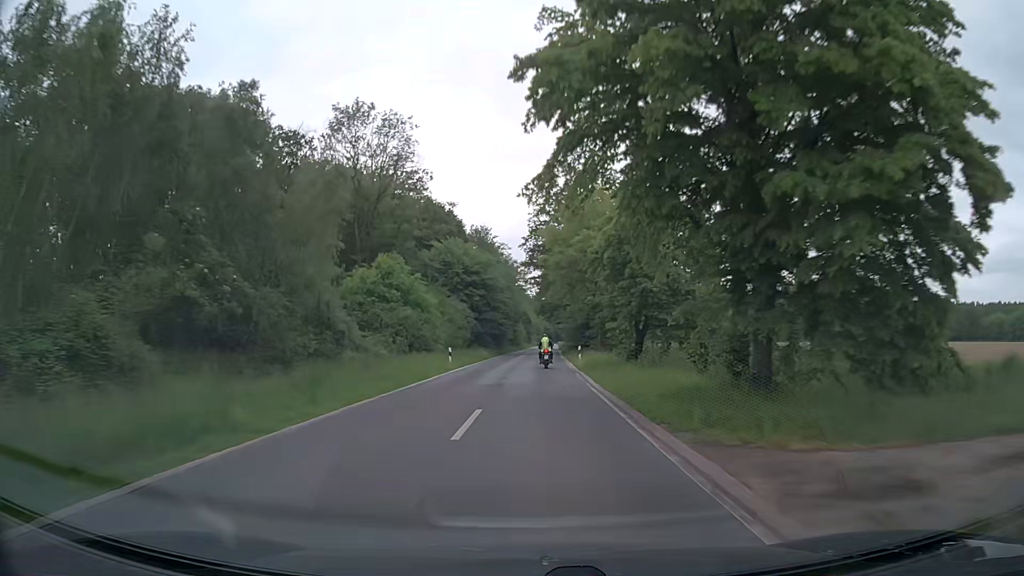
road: secondary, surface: asphalt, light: Day
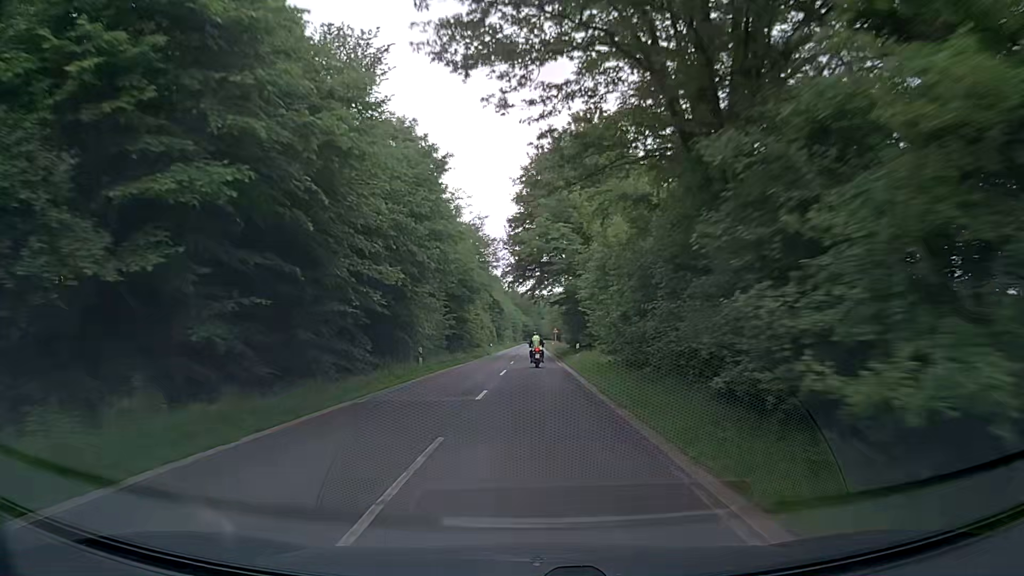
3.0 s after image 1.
(+1.3, +56.3) m; +3°
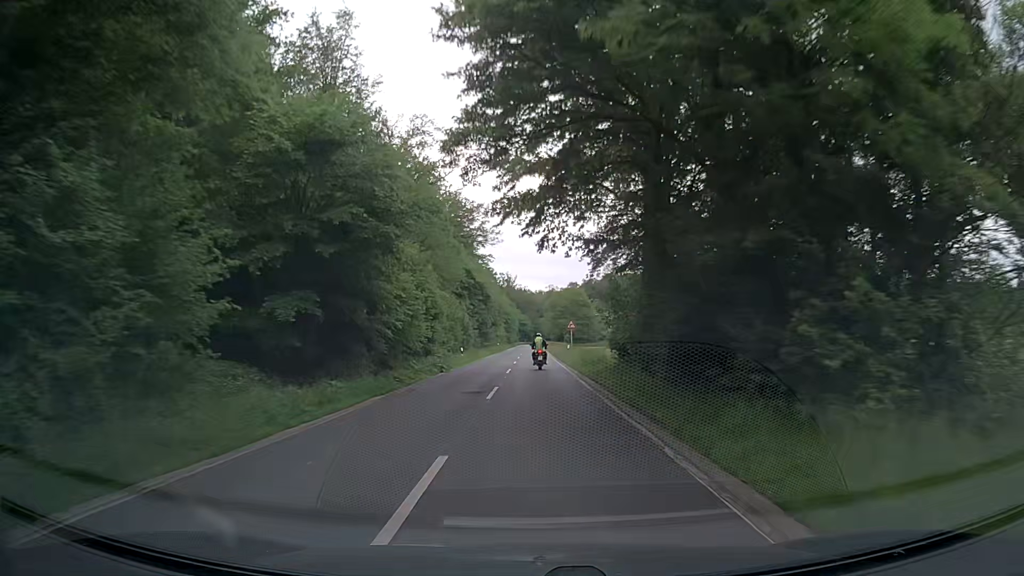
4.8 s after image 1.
(-0.3, +33.8) m; 0°
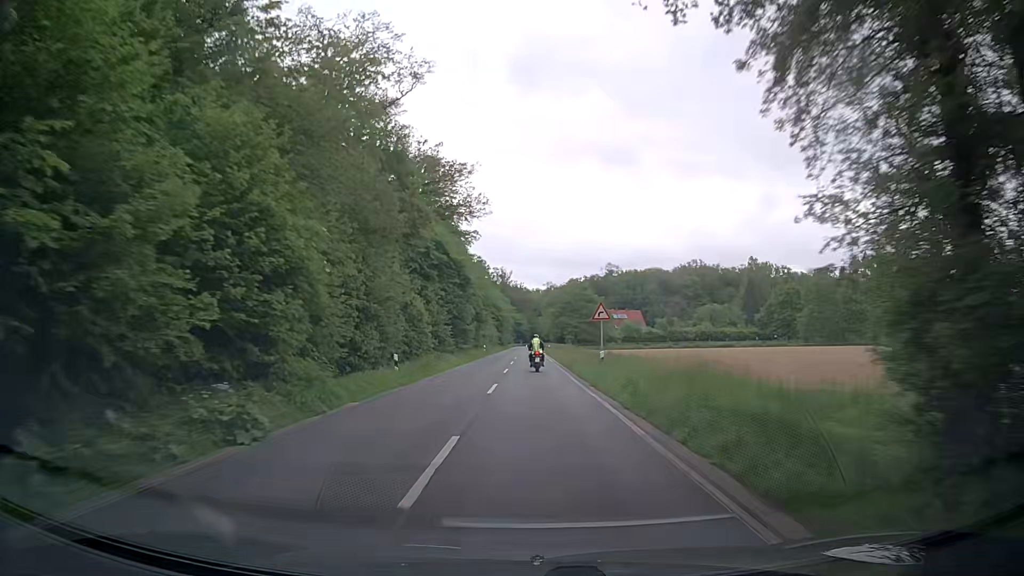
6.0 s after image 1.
(-0.2, +22.4) m; 0°
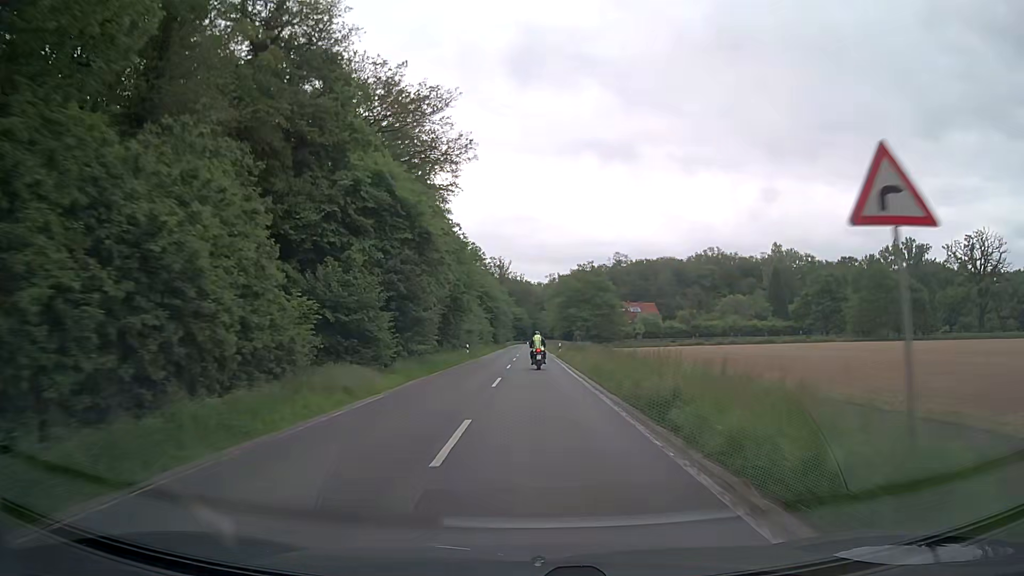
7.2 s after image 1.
(+0.1, +22.3) m; 0°
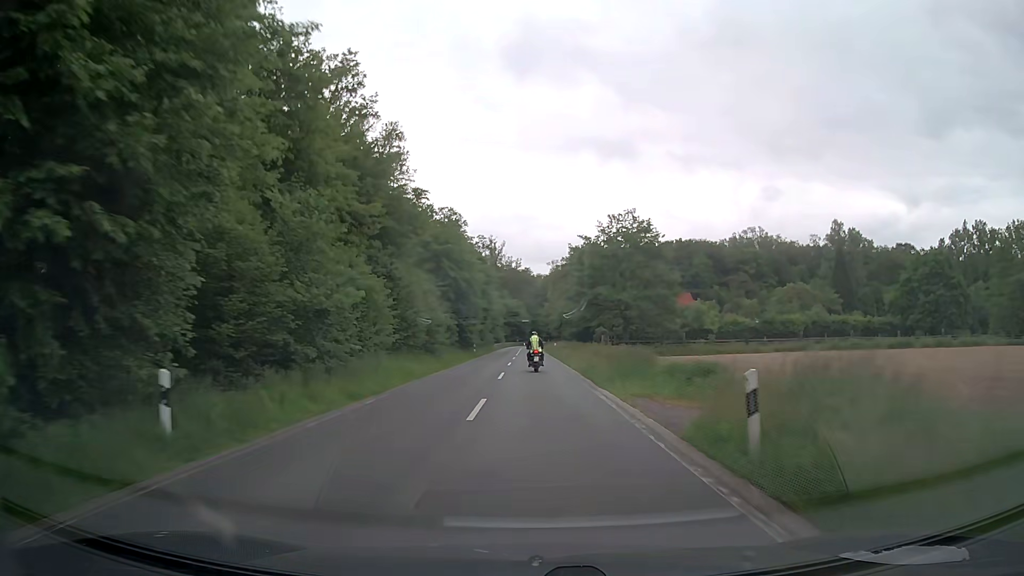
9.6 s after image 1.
(-0.1, +43.9) m; 0°
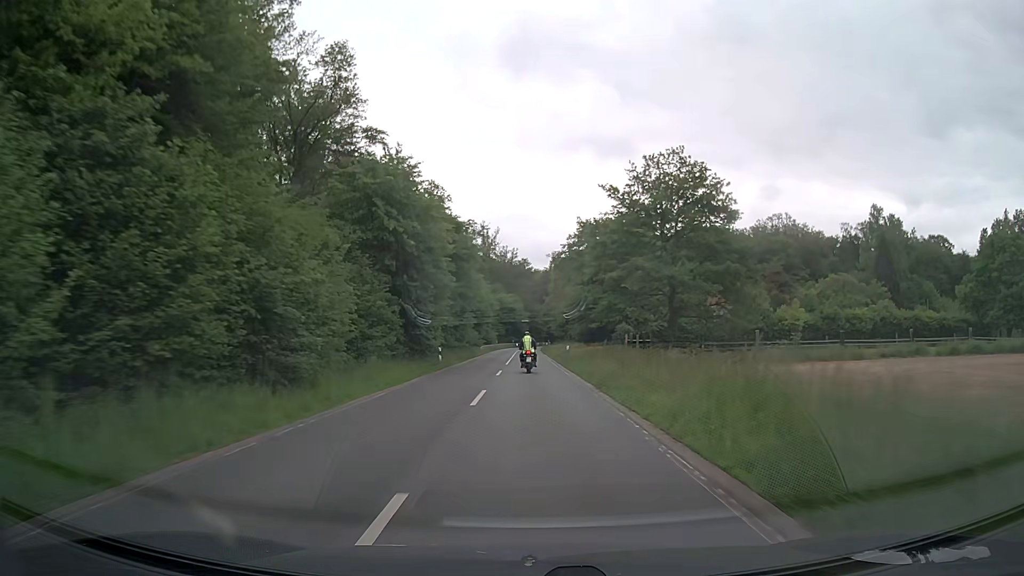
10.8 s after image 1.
(+0.1, +21.6) m; 0°
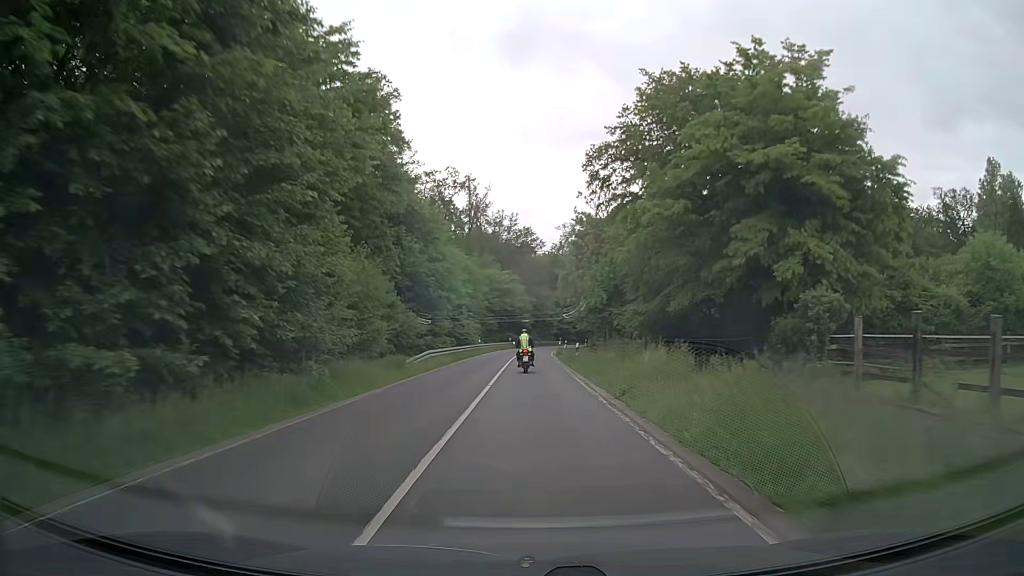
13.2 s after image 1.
(-0.1, +42.5) m; 0°
(0, +10) (0, +20) (0, +30) (0, +40) (0, +50) (+1, +60) (+1, +70) (+2, +80) (+4, +90) (+6, +100) m
